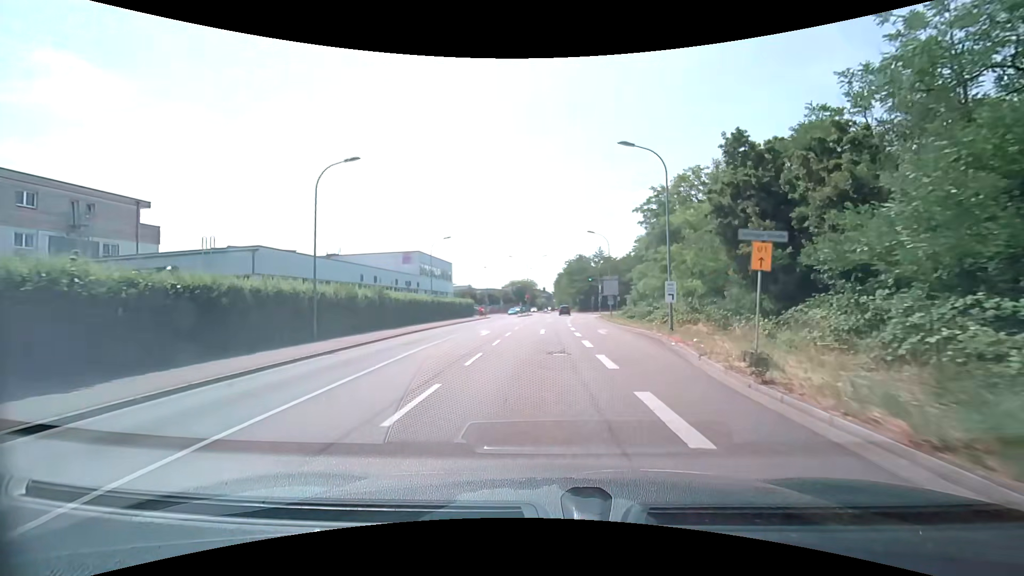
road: secondary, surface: asphalt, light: Day
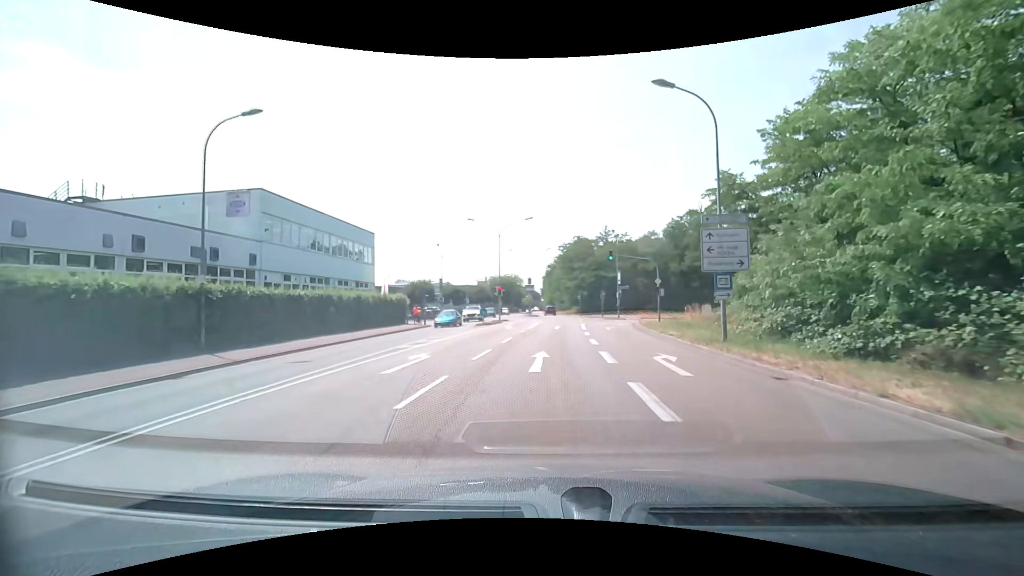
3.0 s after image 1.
(+0.1, +35.0) m; +1°
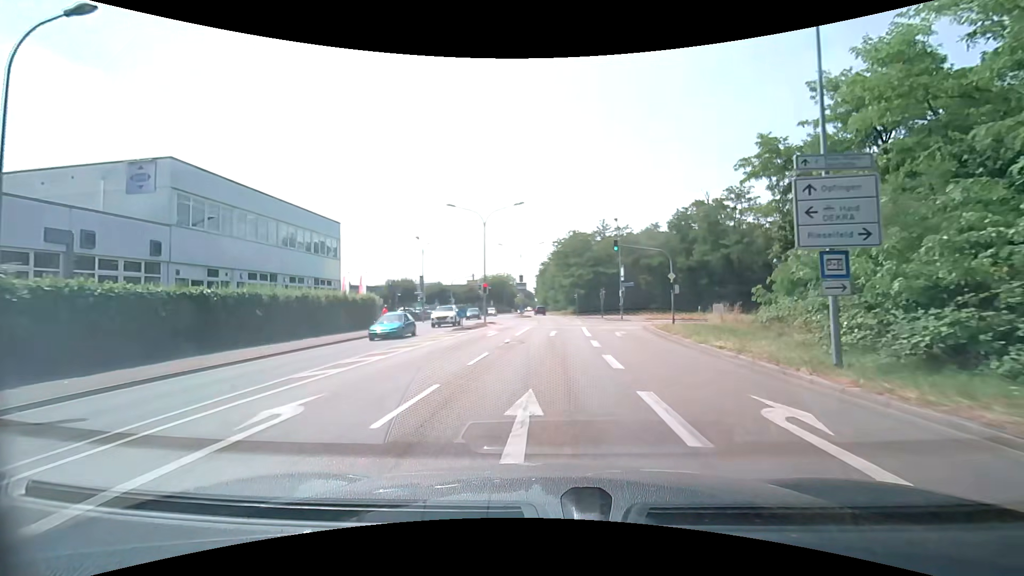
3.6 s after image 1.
(0.0, +7.0) m; +1°
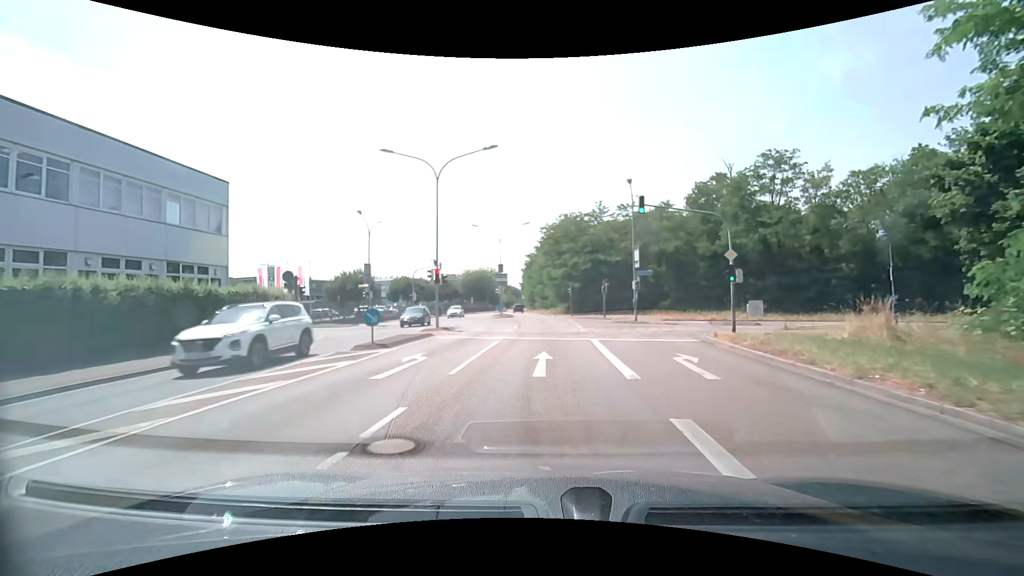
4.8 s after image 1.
(+0.2, +14.0) m; +1°
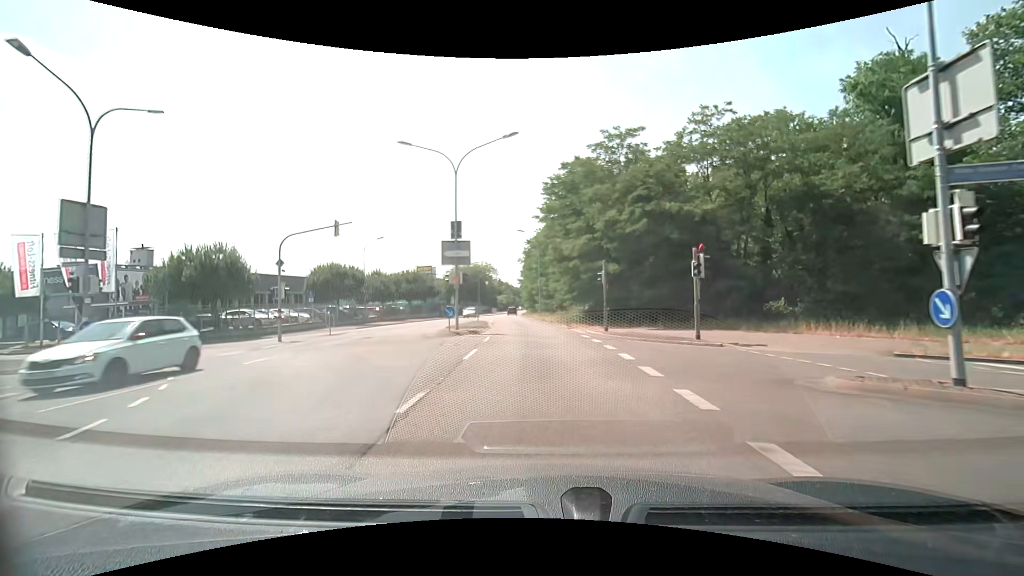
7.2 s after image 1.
(+0.1, +27.9) m; 0°
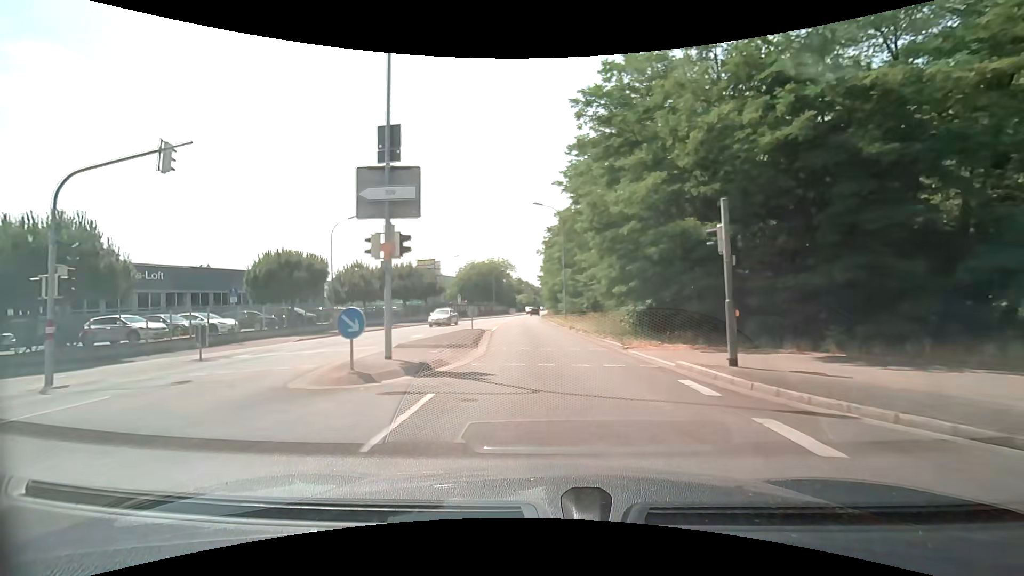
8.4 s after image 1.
(-0.3, +13.8) m; -2°
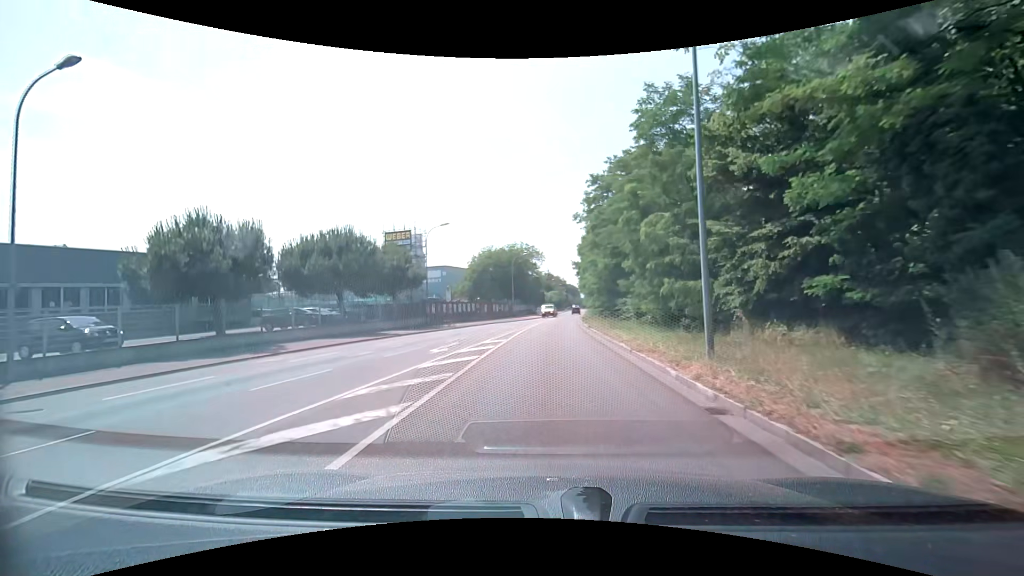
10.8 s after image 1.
(-1.2, +27.7) m; -4°
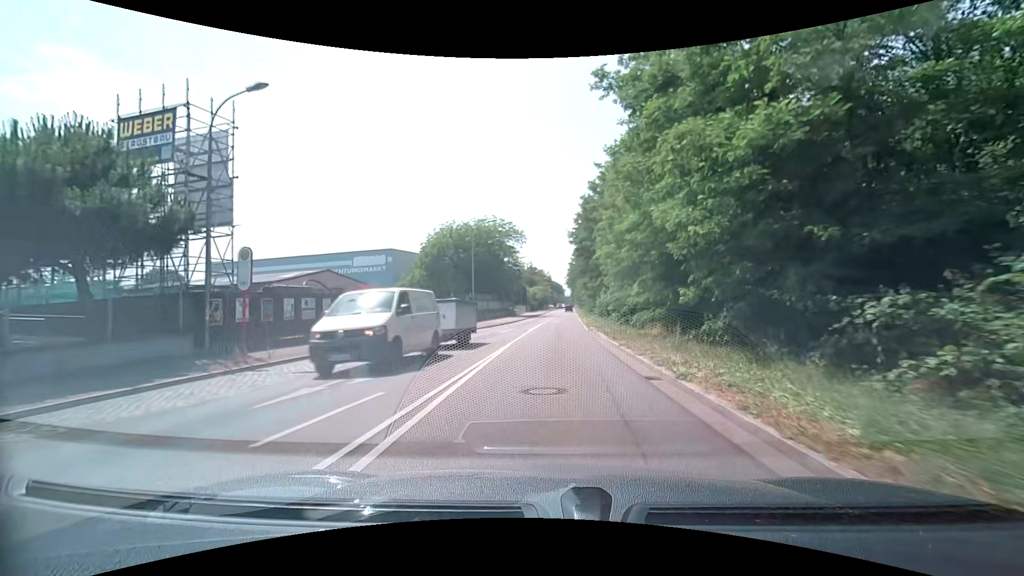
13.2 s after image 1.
(+0.4, +28.1) m; +2°
(0, +10) (0, +20) (+1, +30) (+1, +40) (+2, +50) (+2, +60) (+3, +70) (+4, +80) (+4, +90) (+5, +100) m
